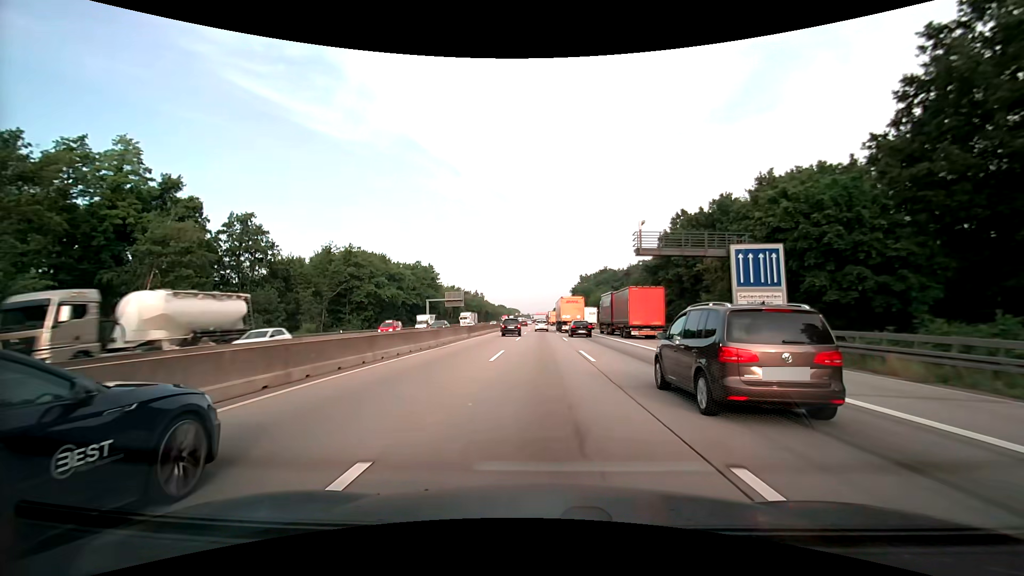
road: motorway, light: Day
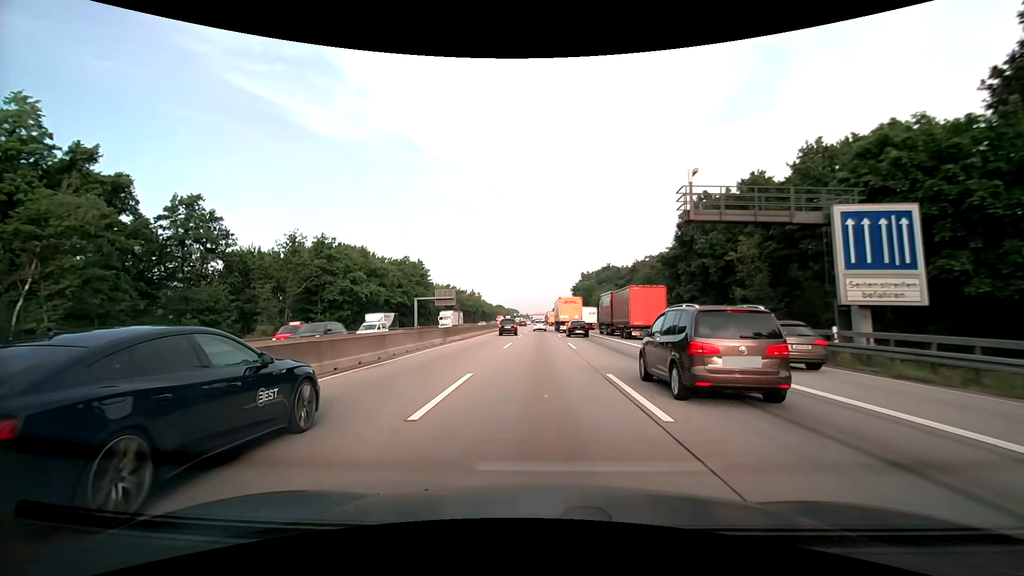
(0.0, +10.2) m; 0°
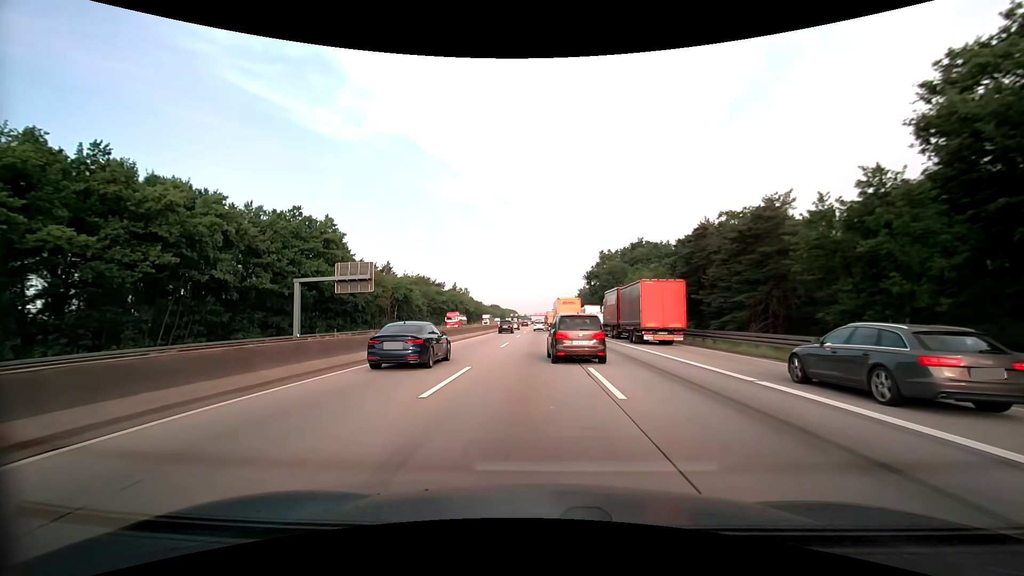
(-0.1, +52.4) m; 0°
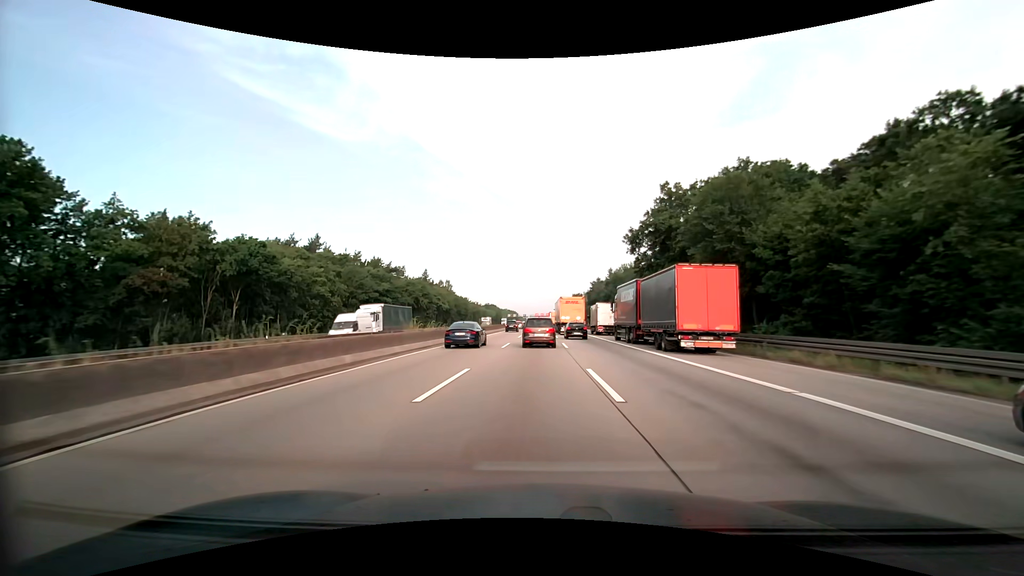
(0.0, +54.8) m; 0°
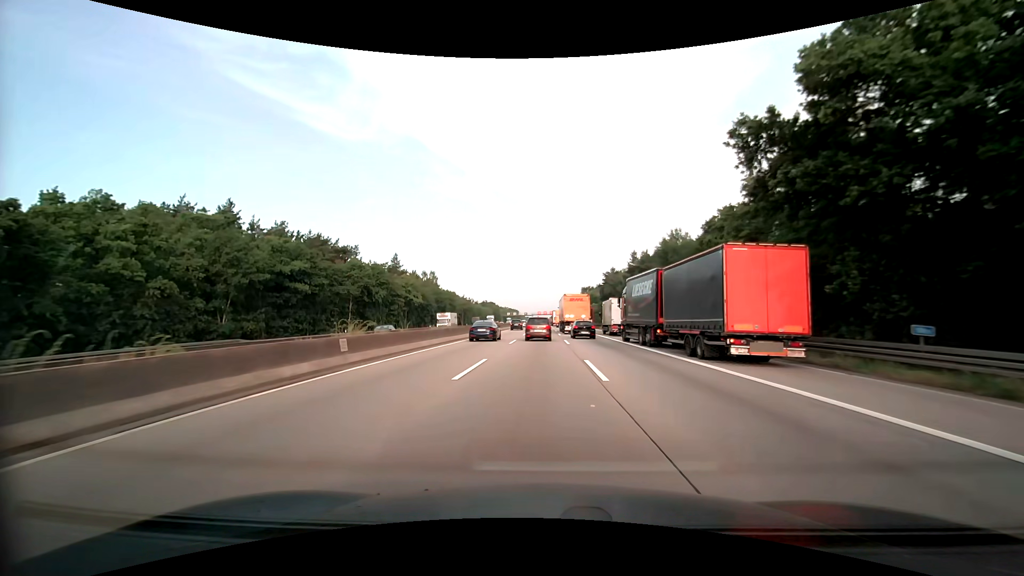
(0.0, +33.2) m; 0°
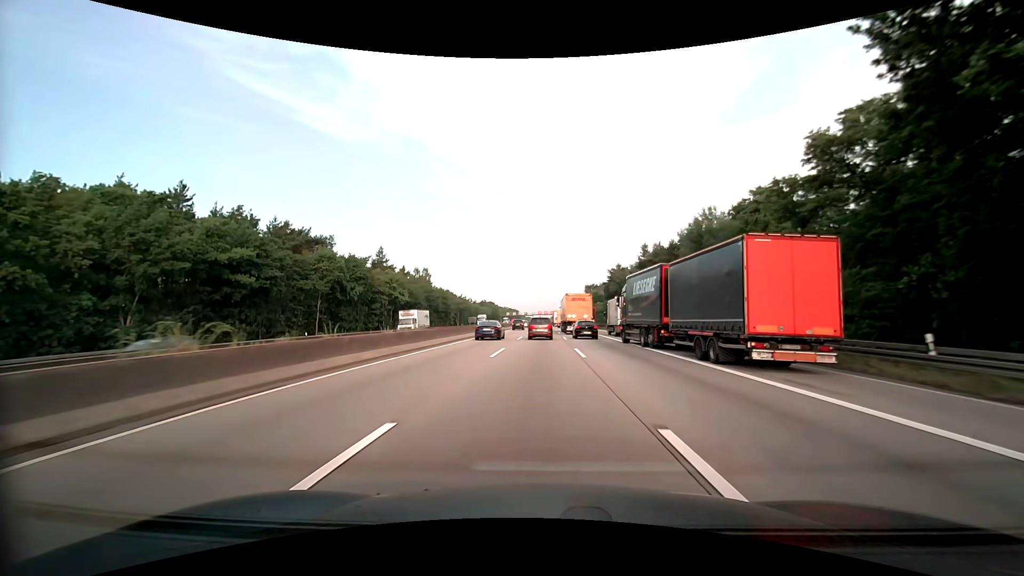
(0.0, +11.1) m; 0°
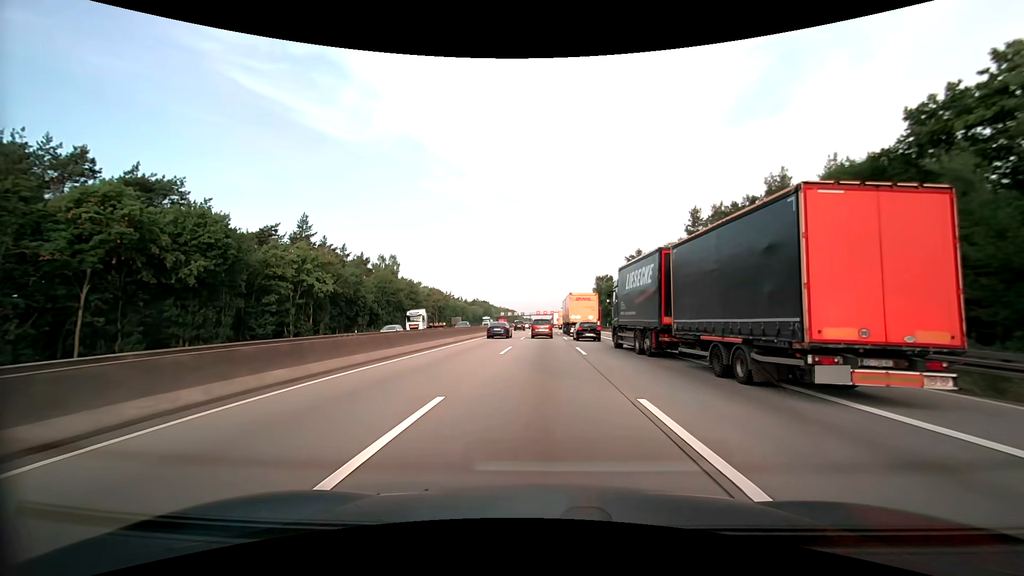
(0.0, +33.7) m; 0°
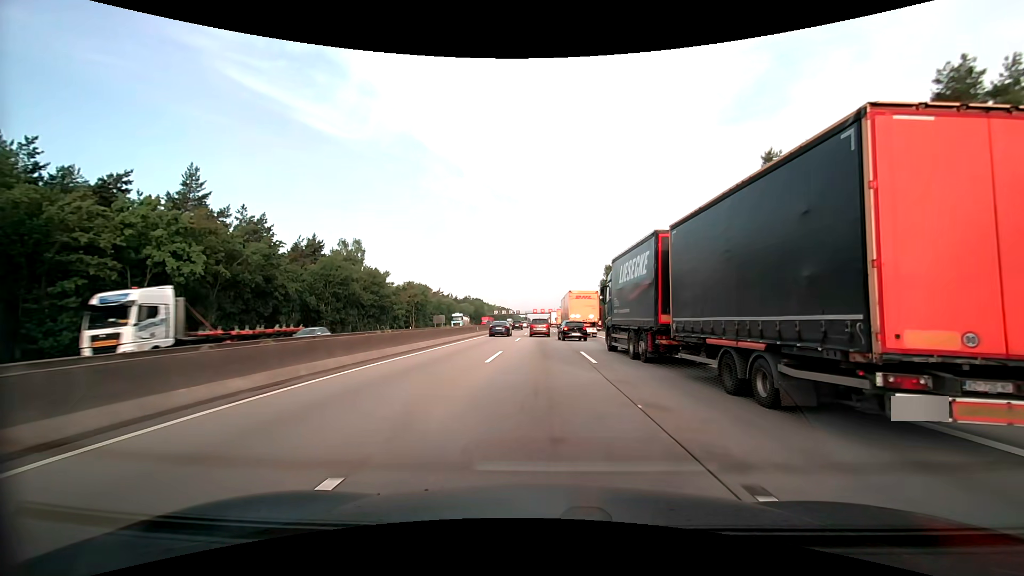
(0.0, +22.8) m; 0°
(0, +10) (0, +20) (0, +30) (0, +40) (0, +50) (0, +60) (0, +70) (0, +80) (0, +90) (0, +100) m
